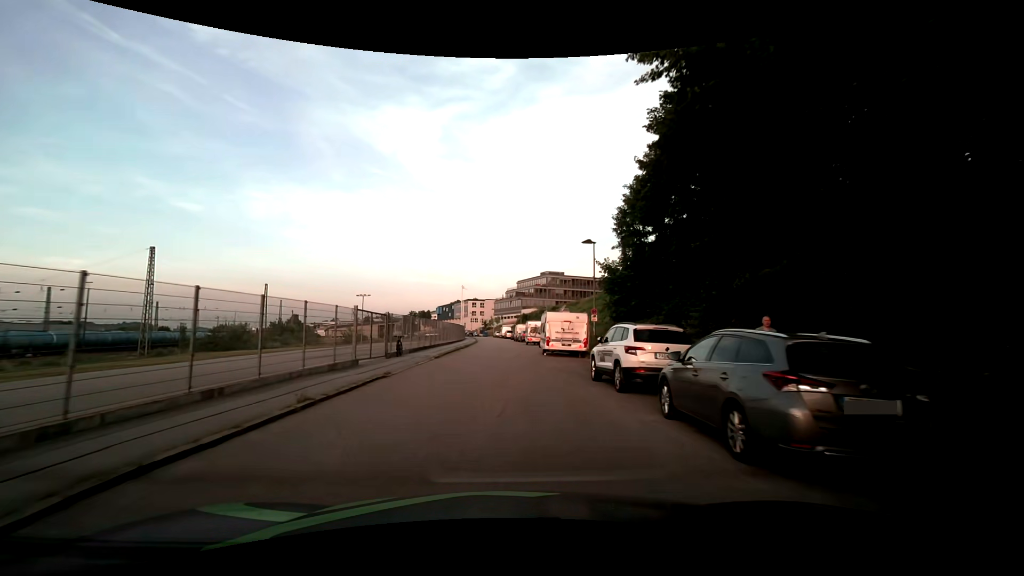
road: residential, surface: asphalt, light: Day
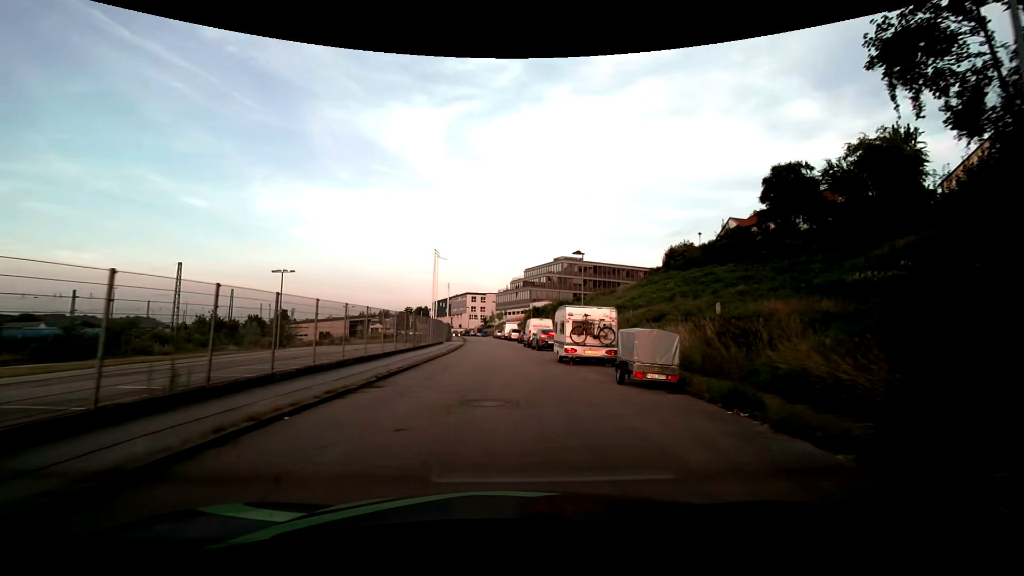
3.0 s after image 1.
(+0.1, +30.8) m; 0°
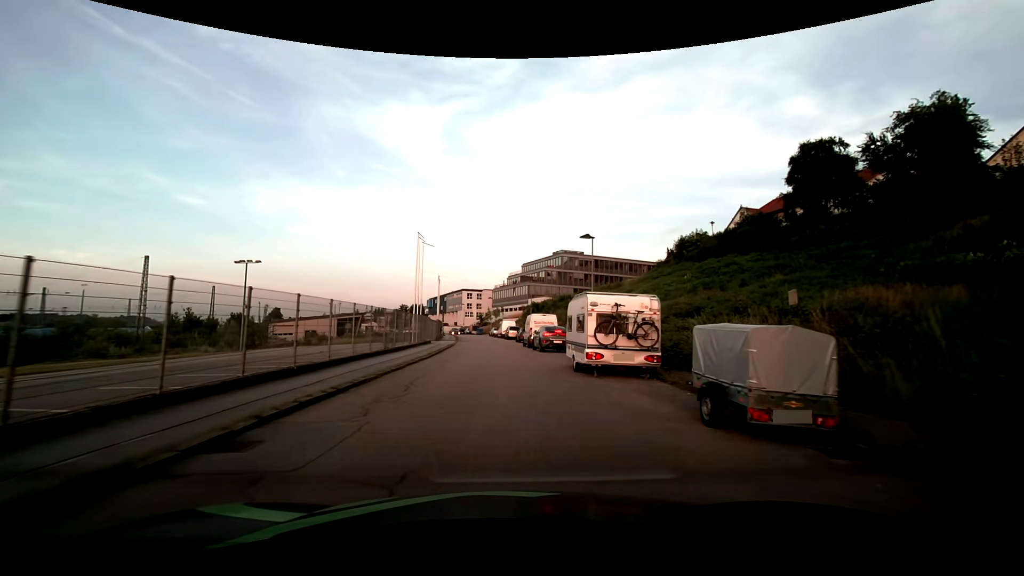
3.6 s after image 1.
(0.0, +6.3) m; +1°
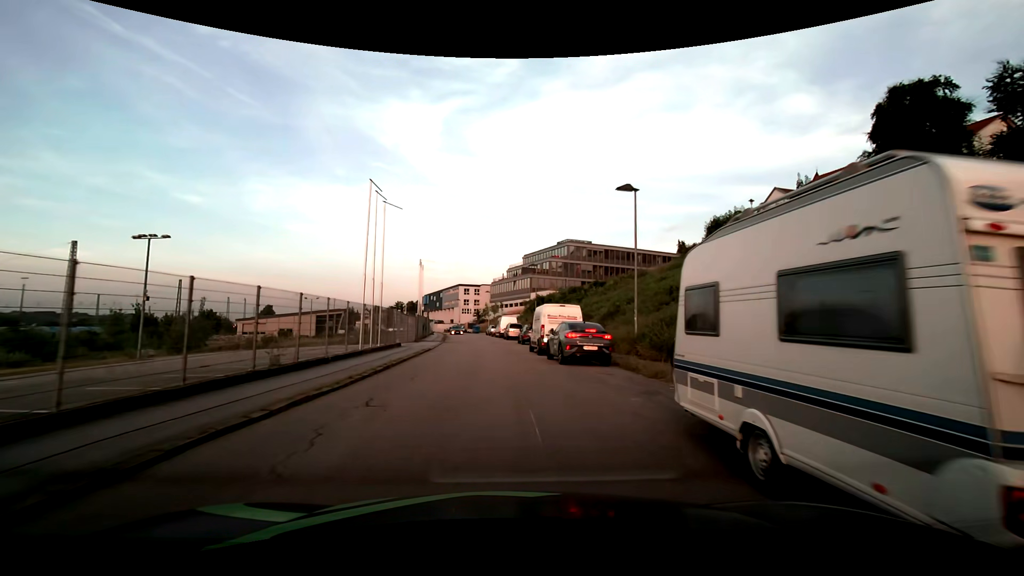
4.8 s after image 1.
(-0.1, +11.9) m; 0°
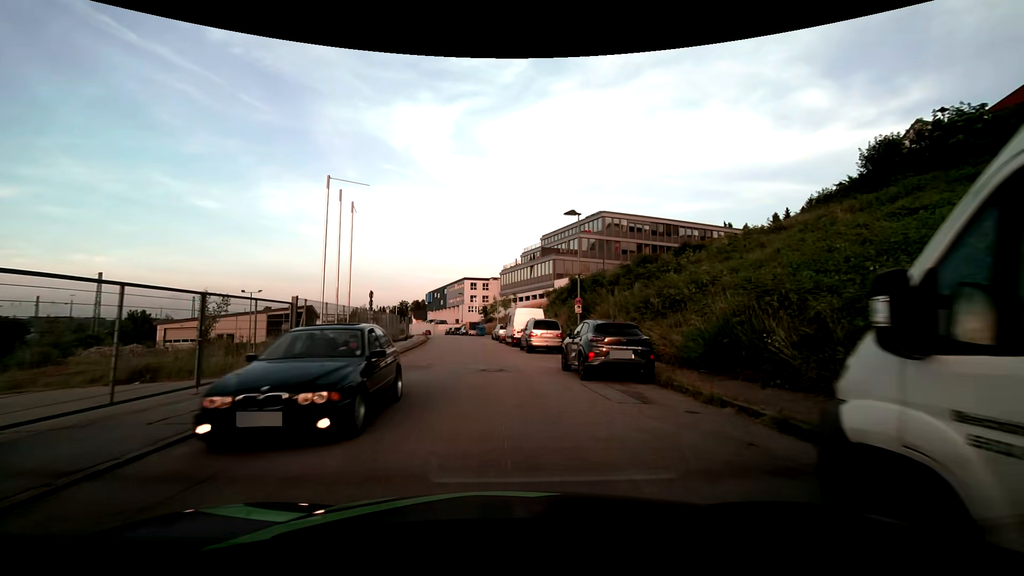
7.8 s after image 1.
(-0.3, +25.5) m; -2°
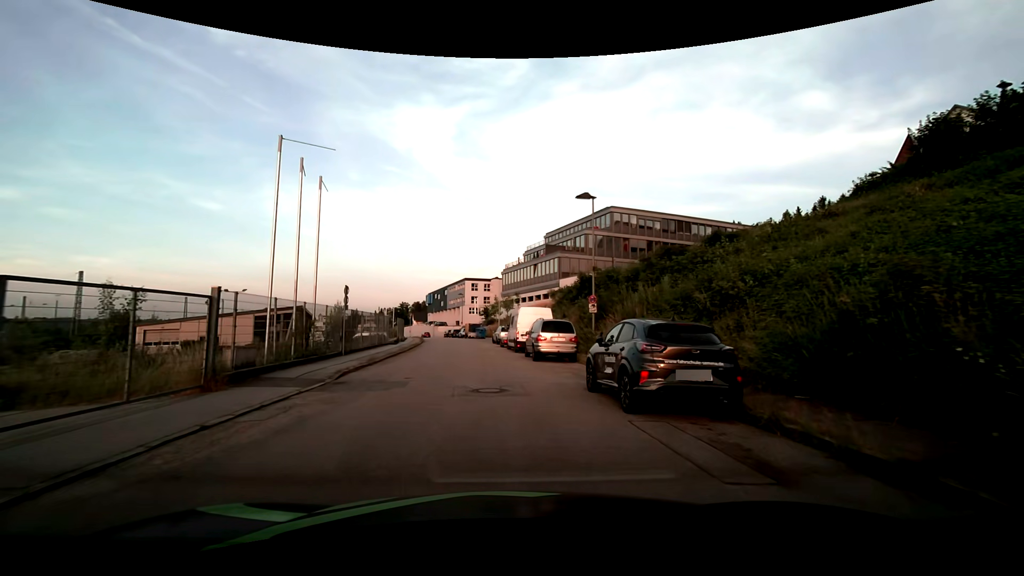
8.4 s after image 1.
(0.0, +4.4) m; +1°
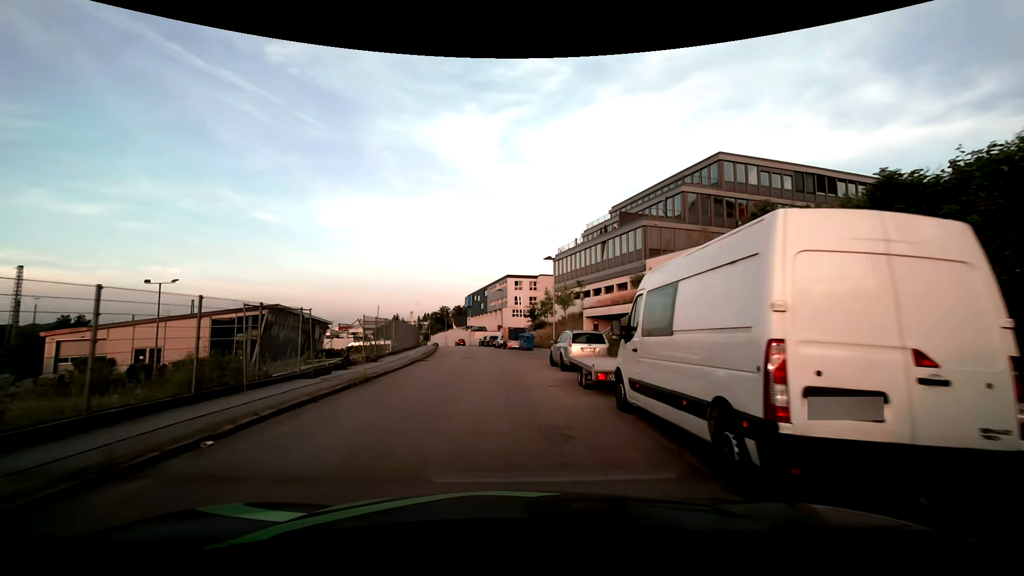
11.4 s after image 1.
(-1.1, +22.5) m; -5°
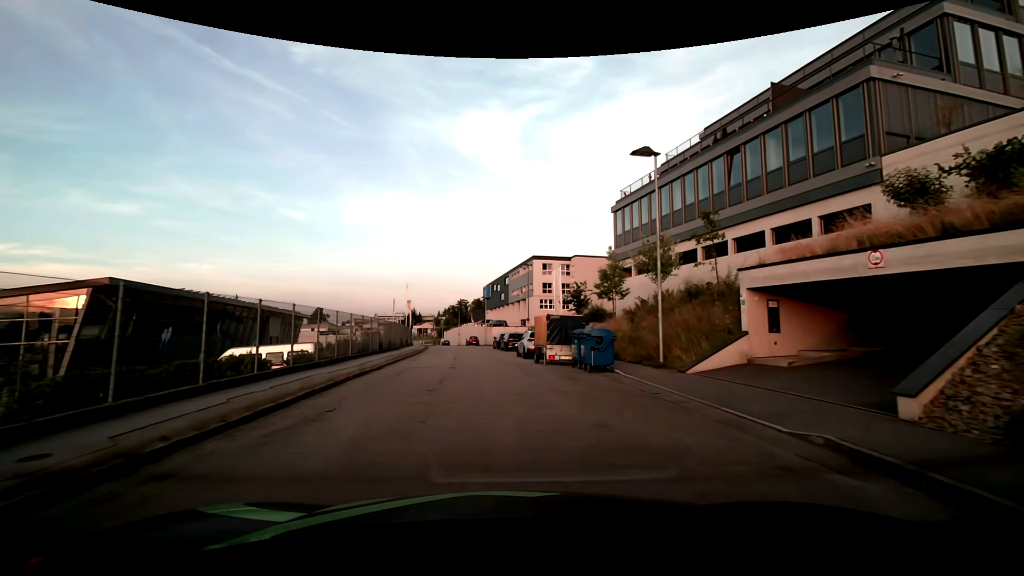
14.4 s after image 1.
(-0.5, +25.2) m; -3°
(0, +10) (-1, +20) (-2, +30) (-3, +40) (-4, +50) (-5, +60) (-7, +70) (-9, +79) (-11, +89) (-13, +99) m
